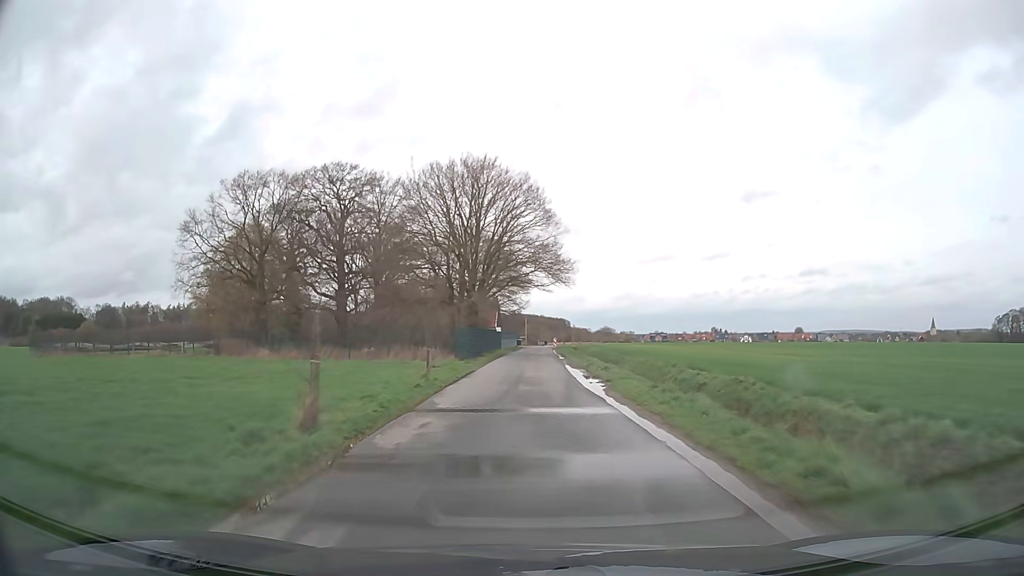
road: unclassified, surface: asphalt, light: Day
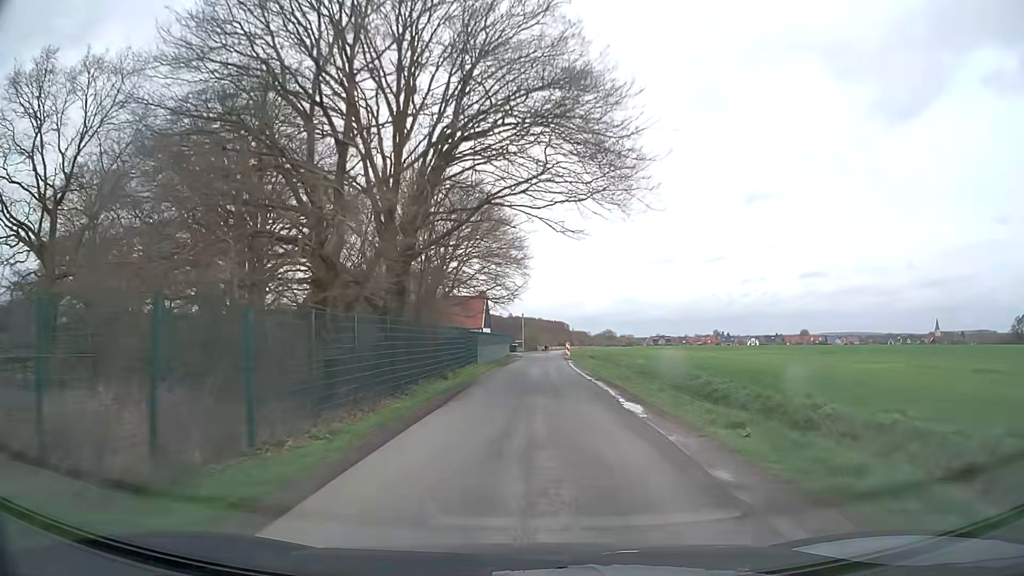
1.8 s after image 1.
(-0.1, +29.5) m; 0°
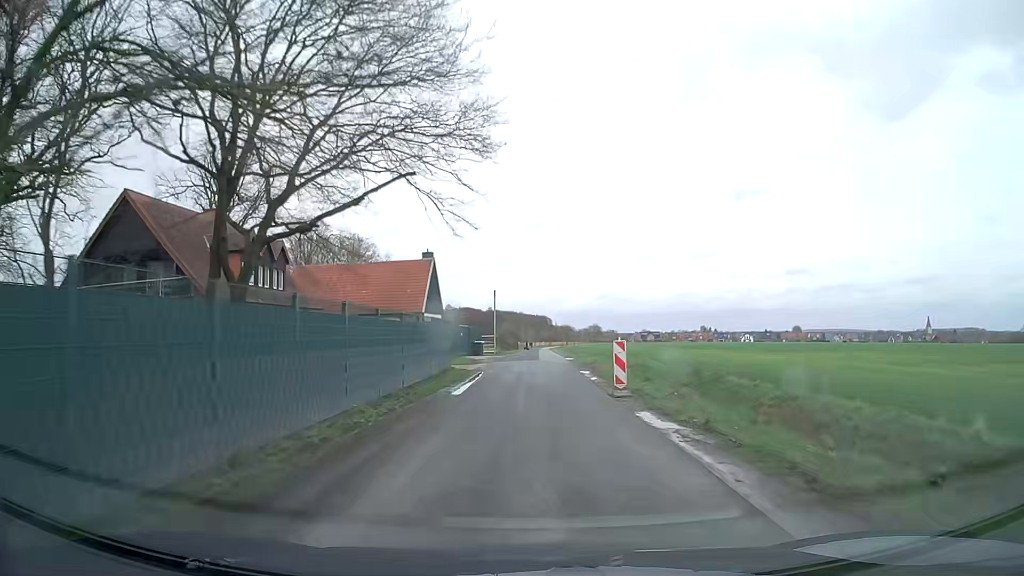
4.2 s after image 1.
(+0.4, +37.3) m; +1°
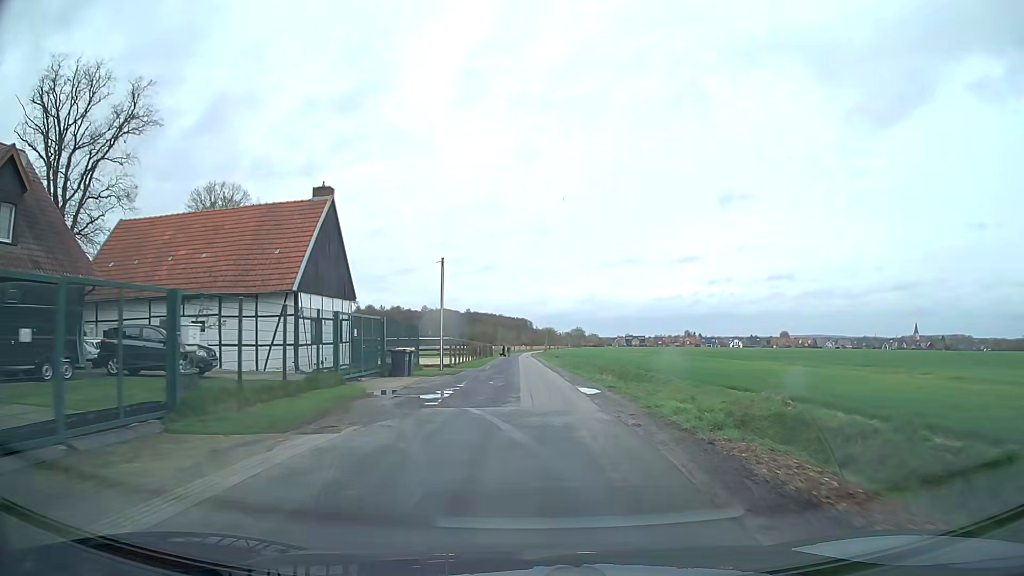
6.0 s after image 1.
(+0.4, +25.1) m; +2°
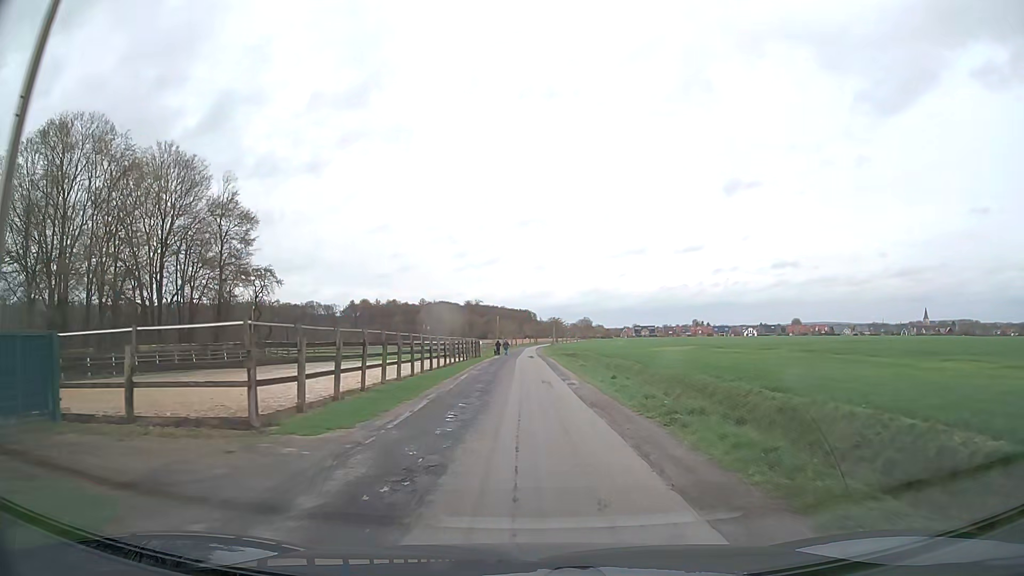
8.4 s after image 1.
(+0.1, +28.8) m; -1°
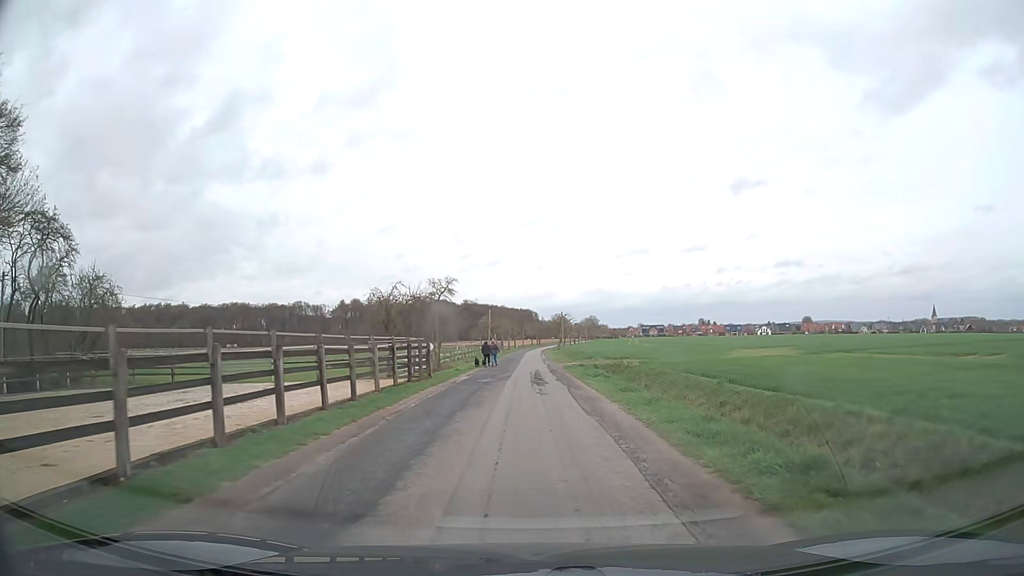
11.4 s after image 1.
(+0.2, +31.5) m; +1°
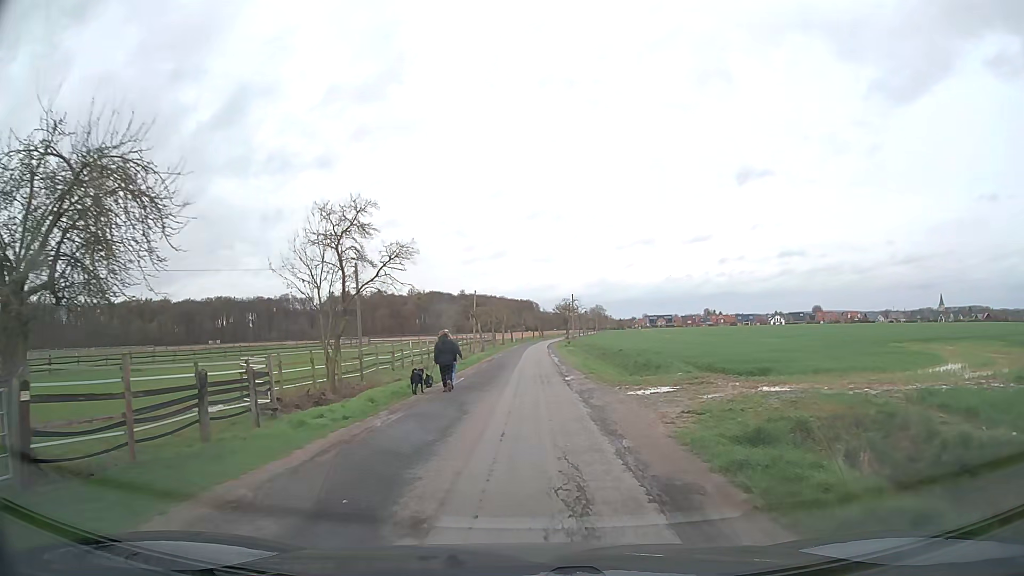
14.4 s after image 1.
(-0.1, +28.4) m; -1°
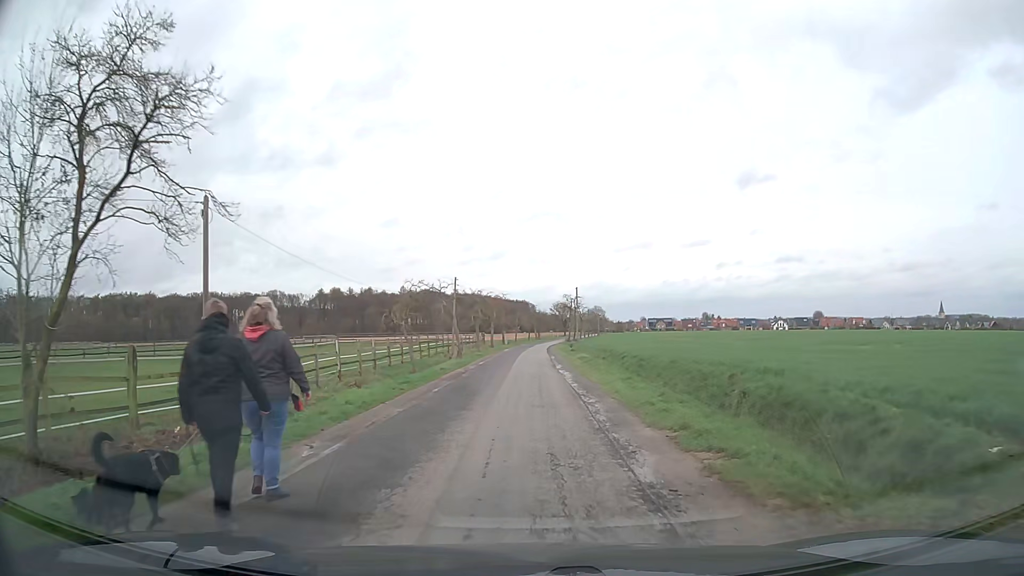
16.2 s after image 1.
(+0.2, +15.9) m; +1°
(0, +10) (0, +20) (0, +30) (0, +40) (0, +50) (0, +60) (0, +70) (+1, +80) (+2, +90) (+3, +100) m
